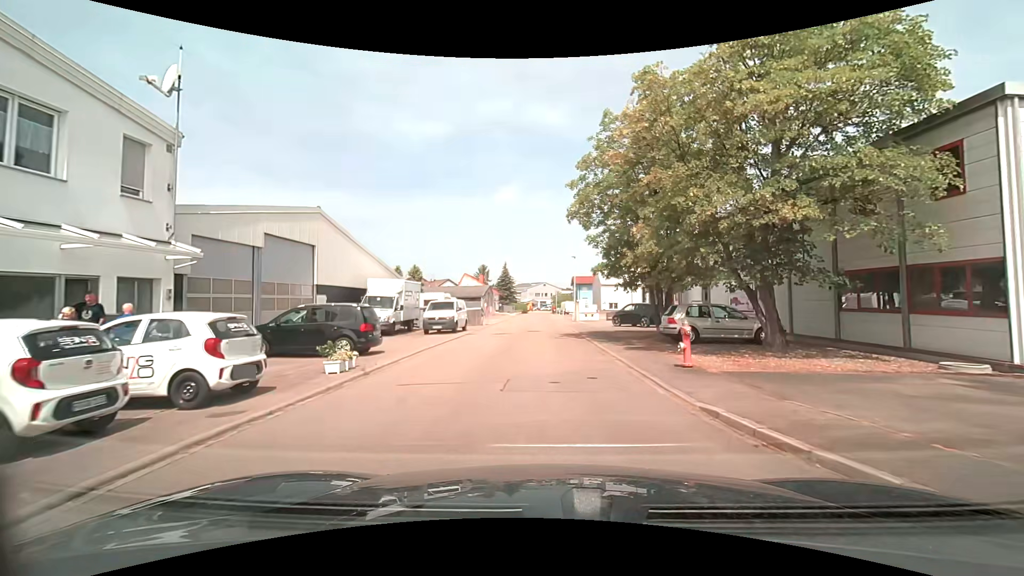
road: residential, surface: asphalt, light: Day
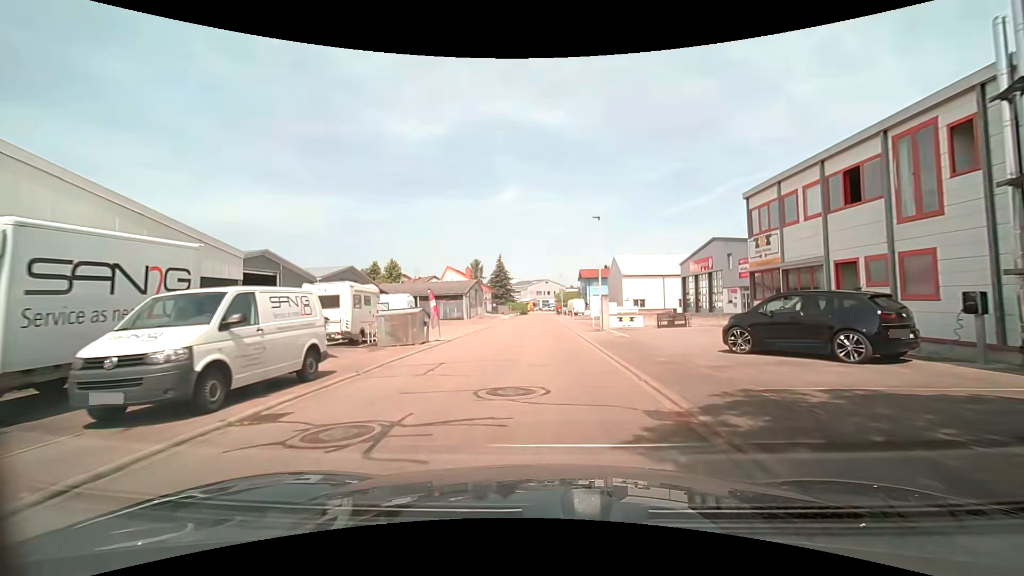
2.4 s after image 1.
(-0.1, +21.2) m; -1°
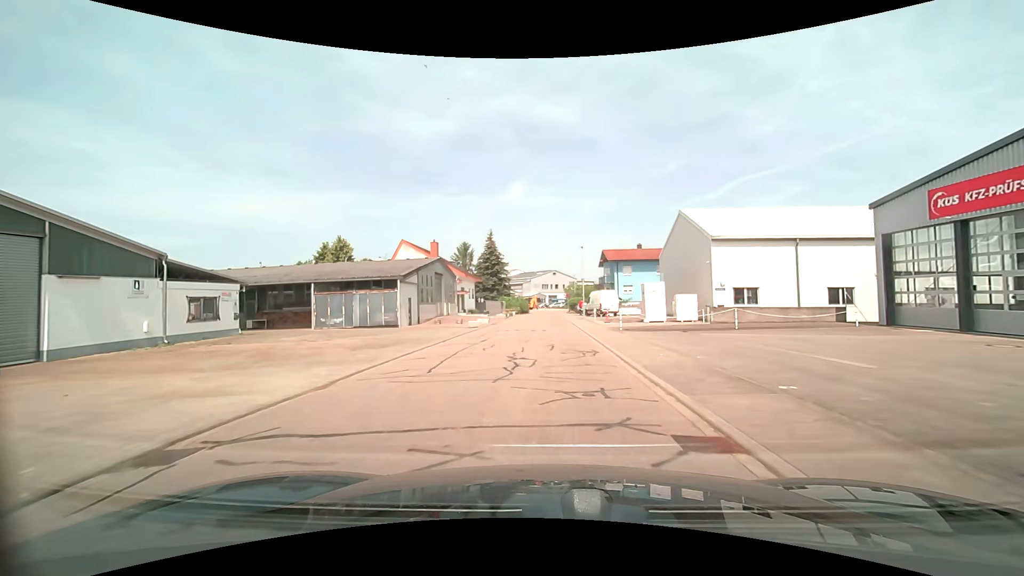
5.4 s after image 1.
(+0.2, +31.3) m; 0°
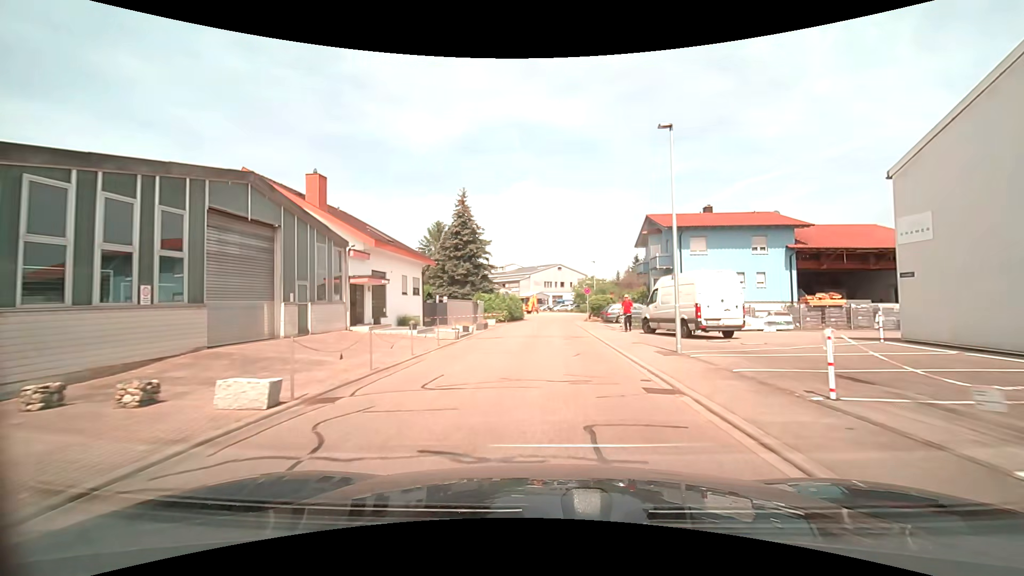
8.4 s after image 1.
(+0.1, +30.4) m; 0°
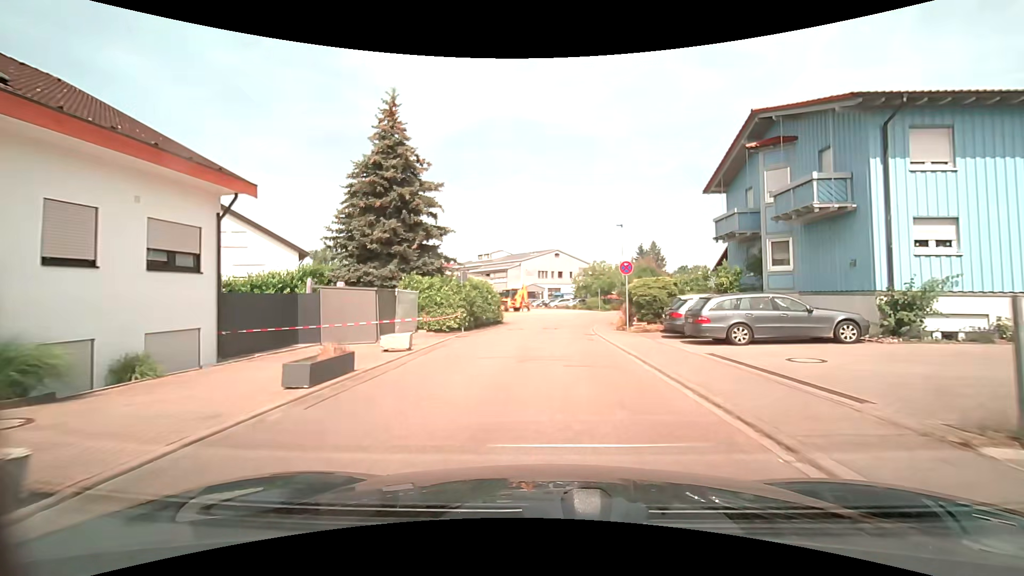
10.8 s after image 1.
(0.0, +23.0) m; +1°
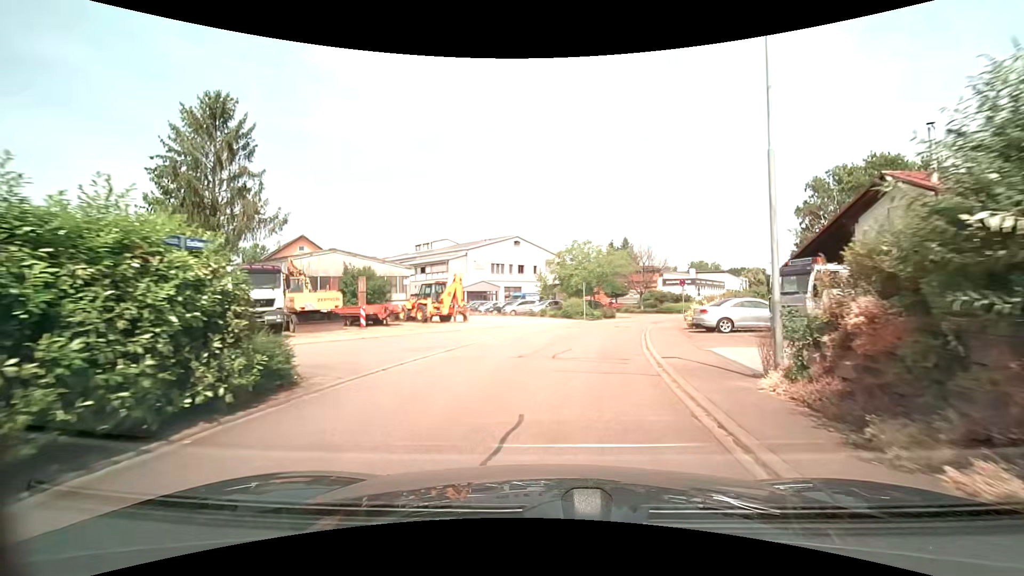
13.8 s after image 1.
(+0.6, +25.5) m; +3°
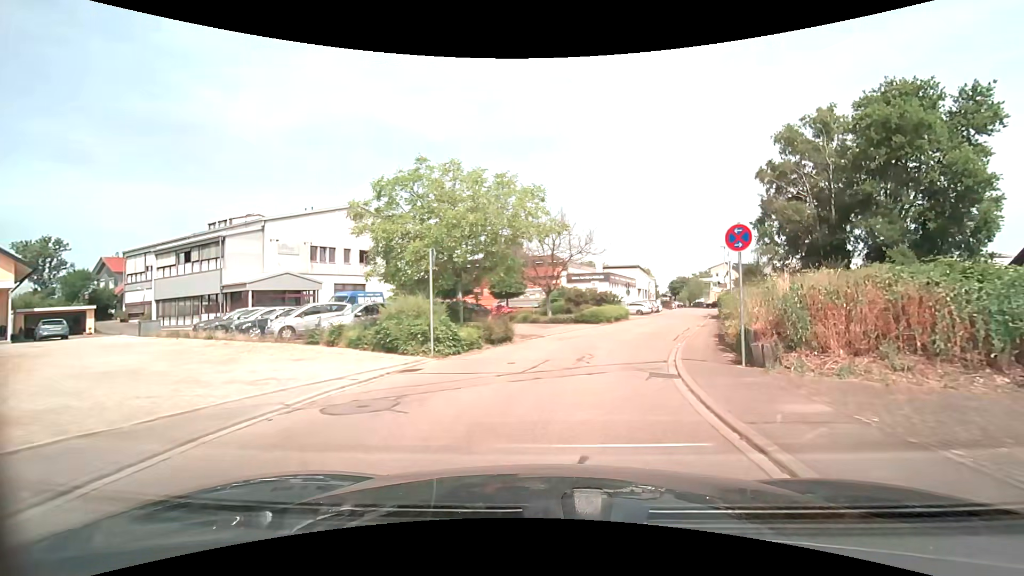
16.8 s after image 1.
(+2.9, +25.3) m; +13°
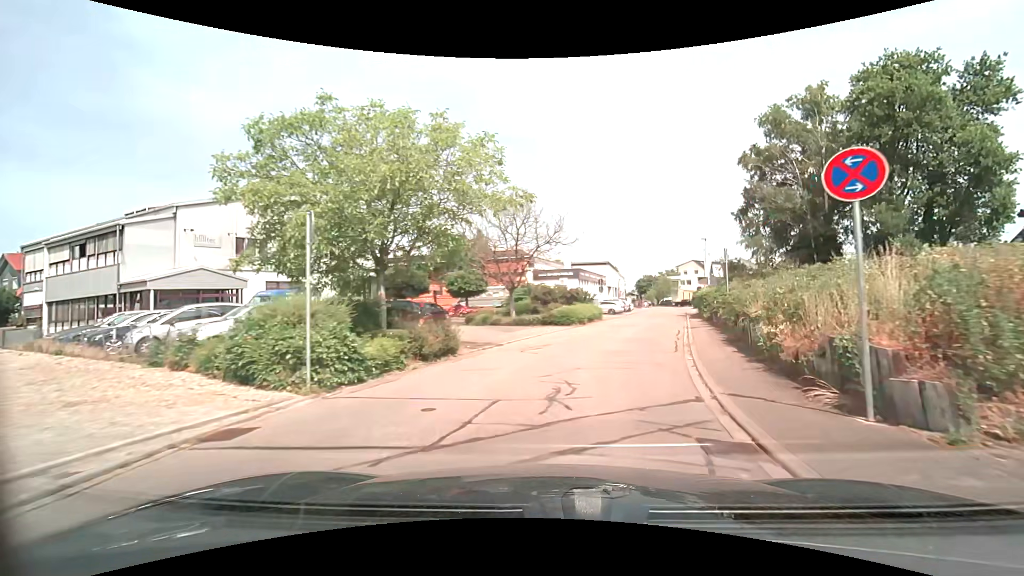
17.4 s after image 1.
(+0.2, +5.2) m; +4°
(+1, +10) (+3, +20) (+6, +29) (+9, +39) (+12, +48) (+14, +58) (+17, +68) (+20, +77) (+23, +87) (+25, +97) m
